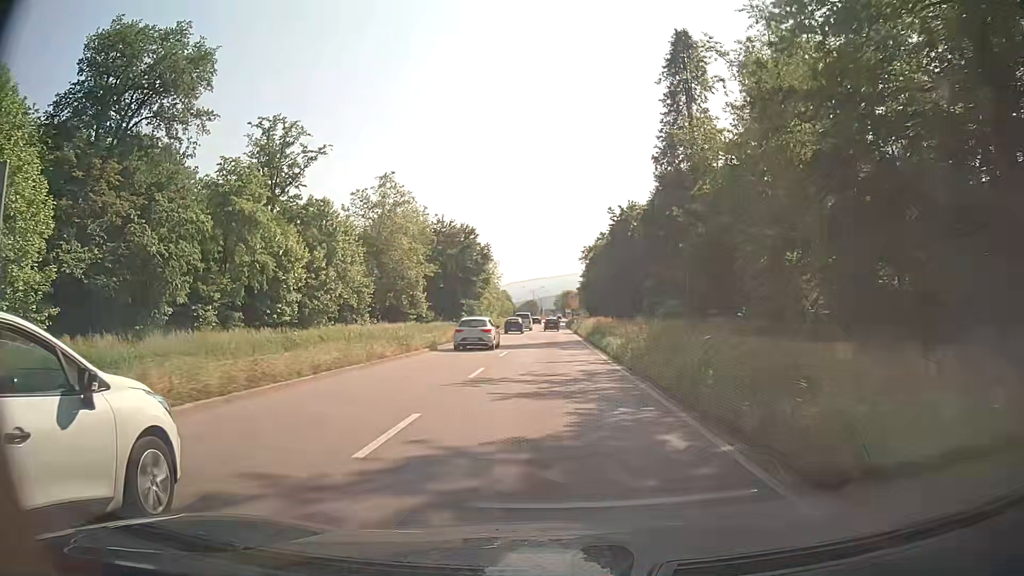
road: primary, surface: asphalt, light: Day
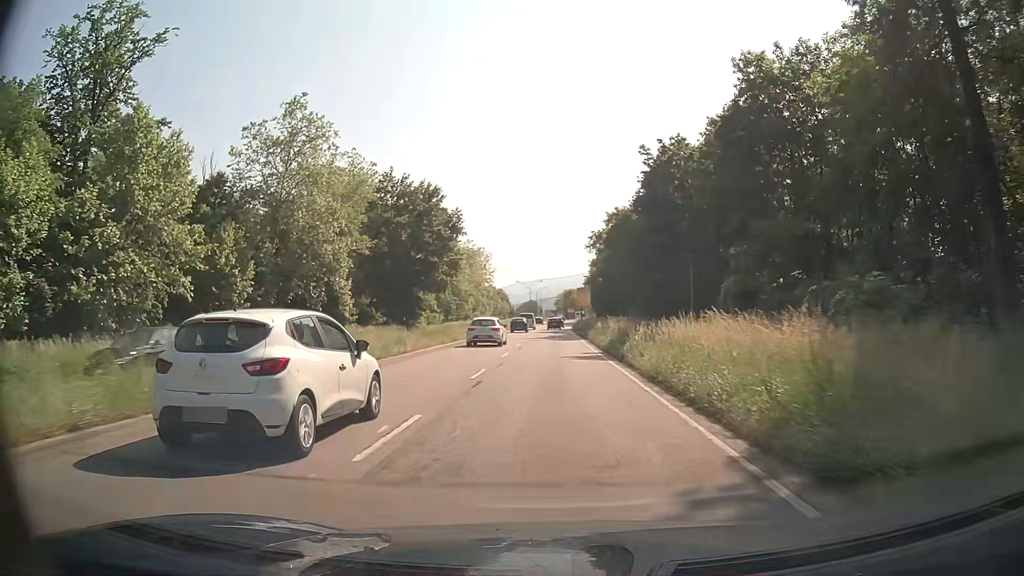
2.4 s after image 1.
(-0.3, +36.6) m; 0°
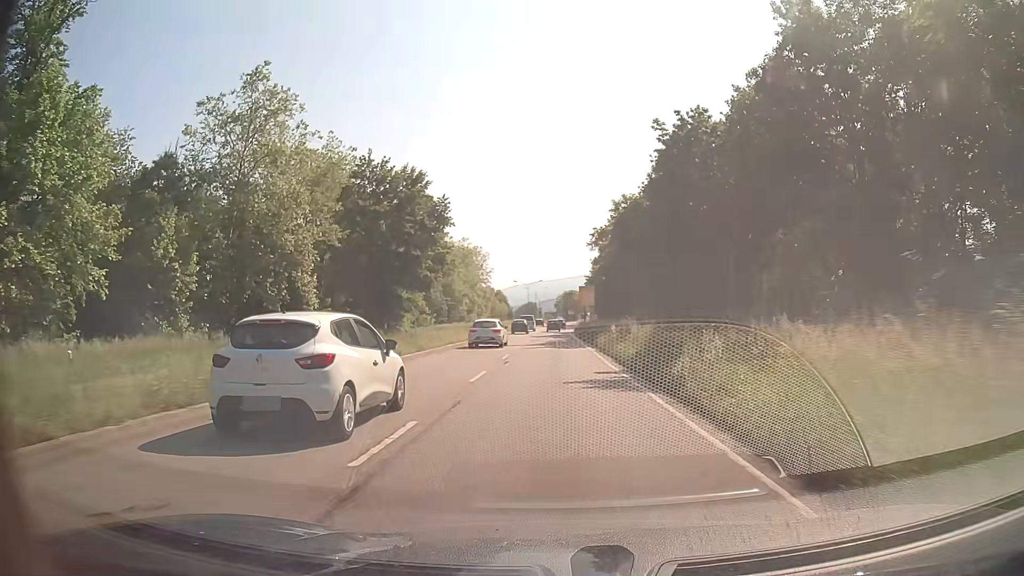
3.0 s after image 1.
(0.0, +9.1) m; 0°
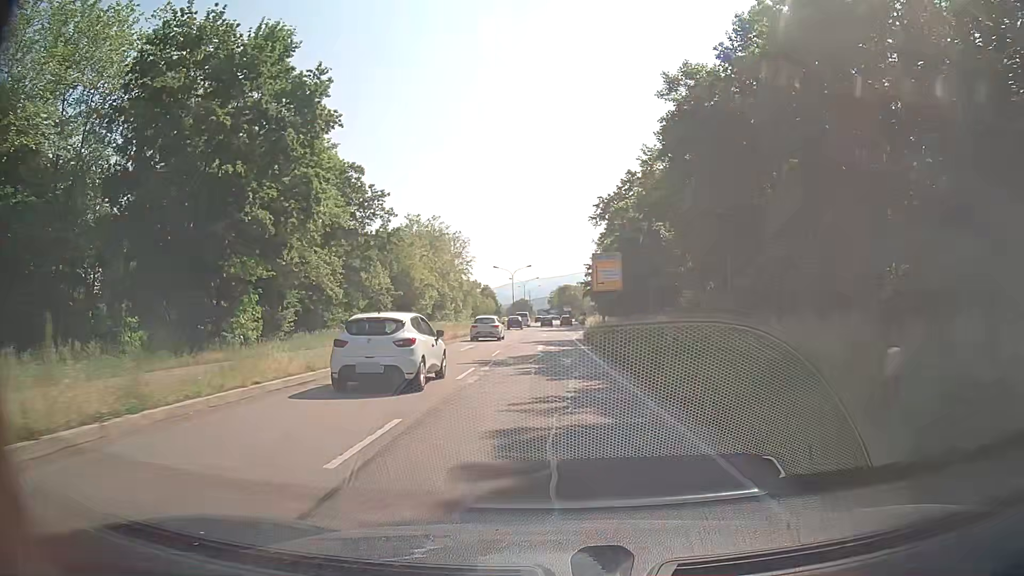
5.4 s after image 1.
(-0.1, +36.0) m; 0°
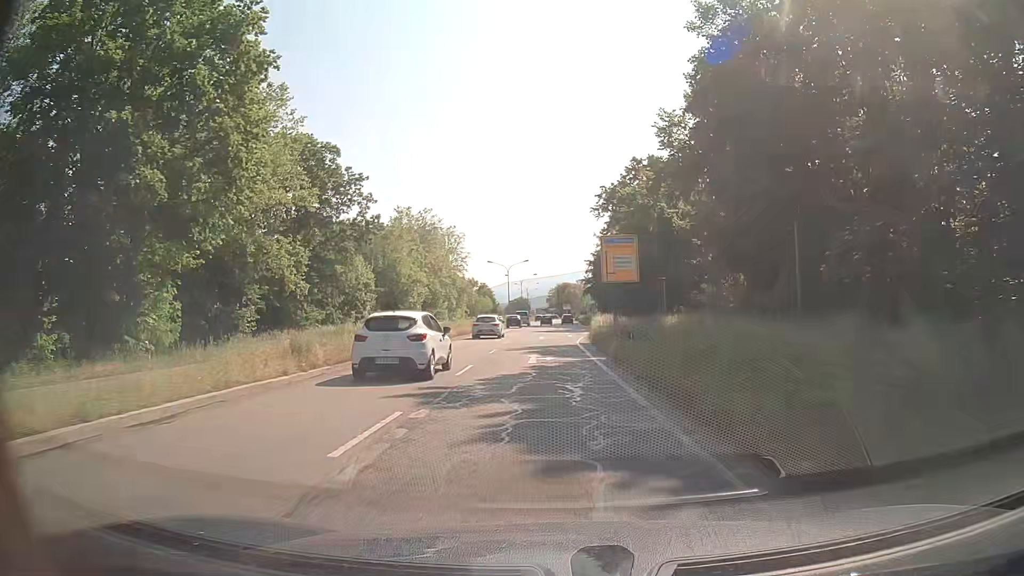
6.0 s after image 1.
(0.0, +8.4) m; +1°
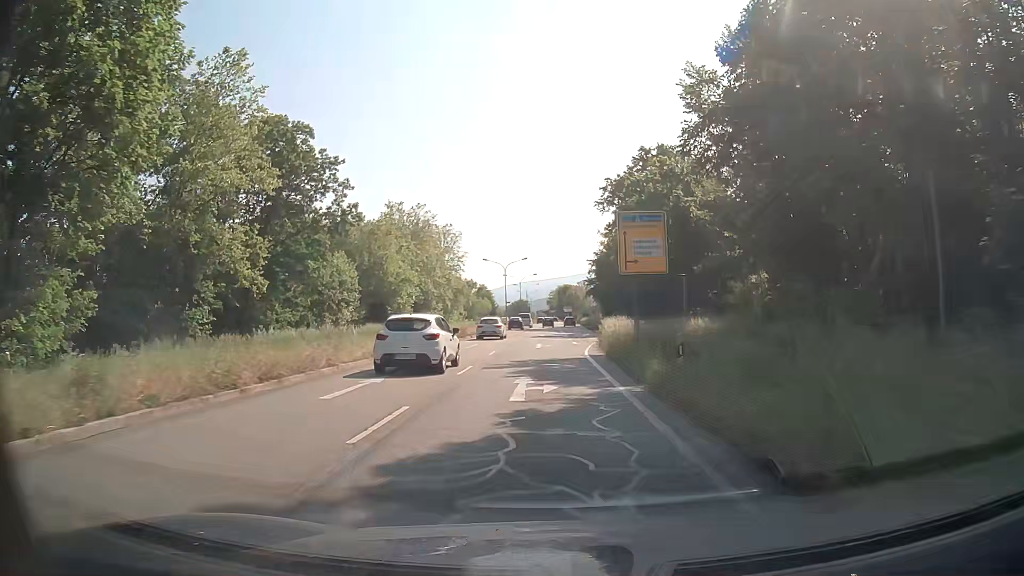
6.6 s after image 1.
(-0.1, +8.2) m; -1°
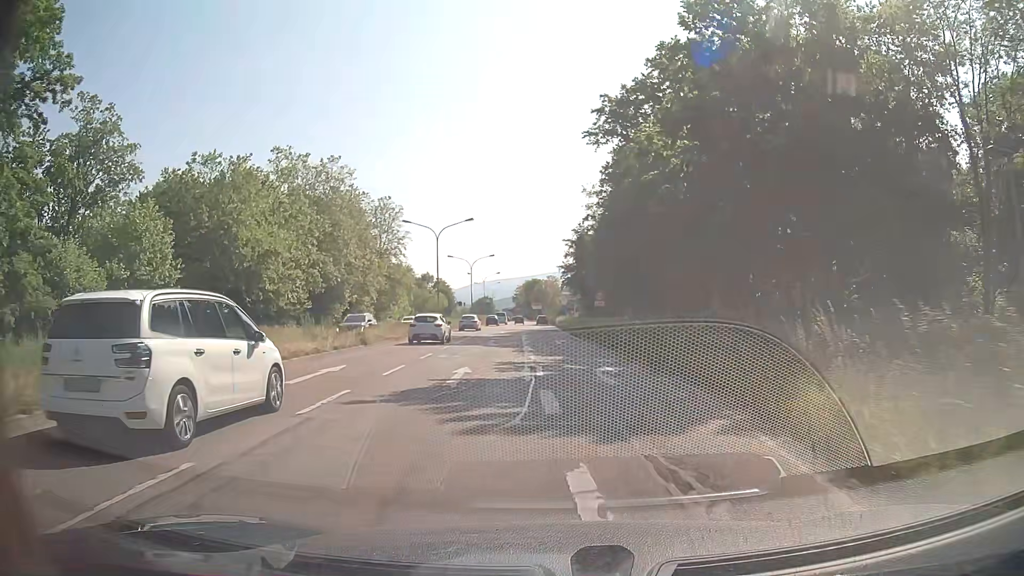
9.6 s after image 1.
(+0.7, +37.6) m; +3°
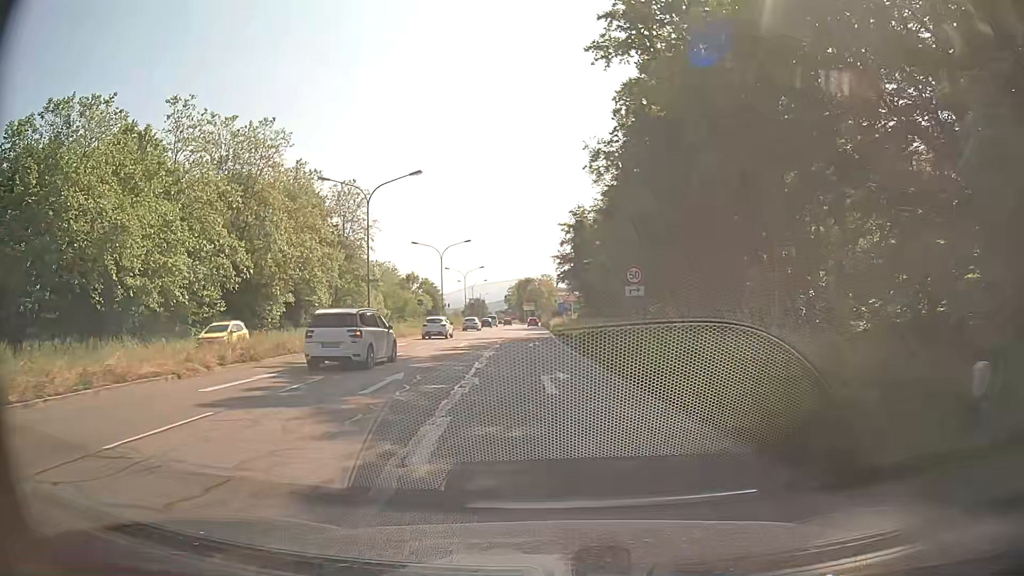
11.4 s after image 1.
(+0.3, +21.1) m; 0°
